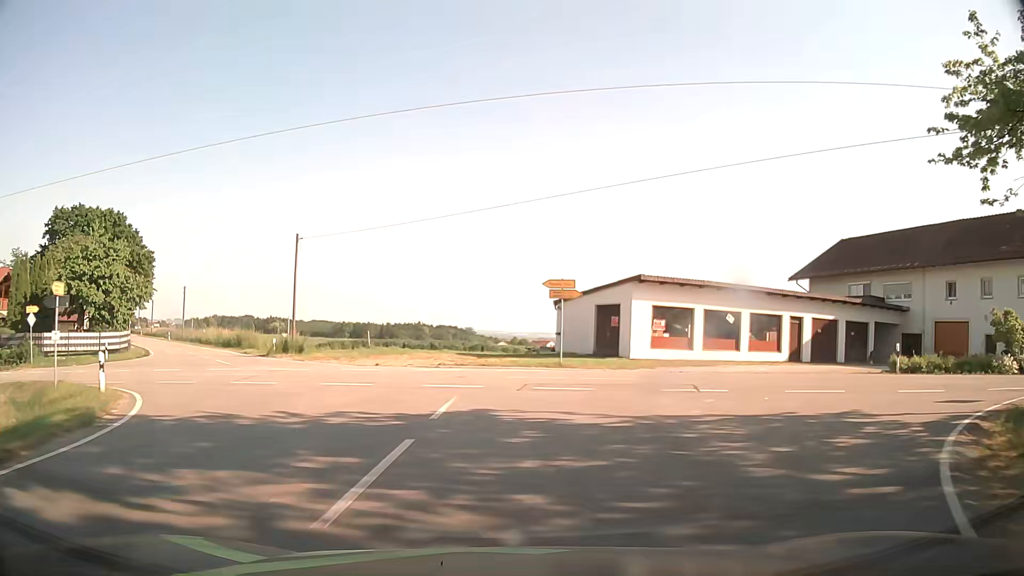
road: tertiary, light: Day
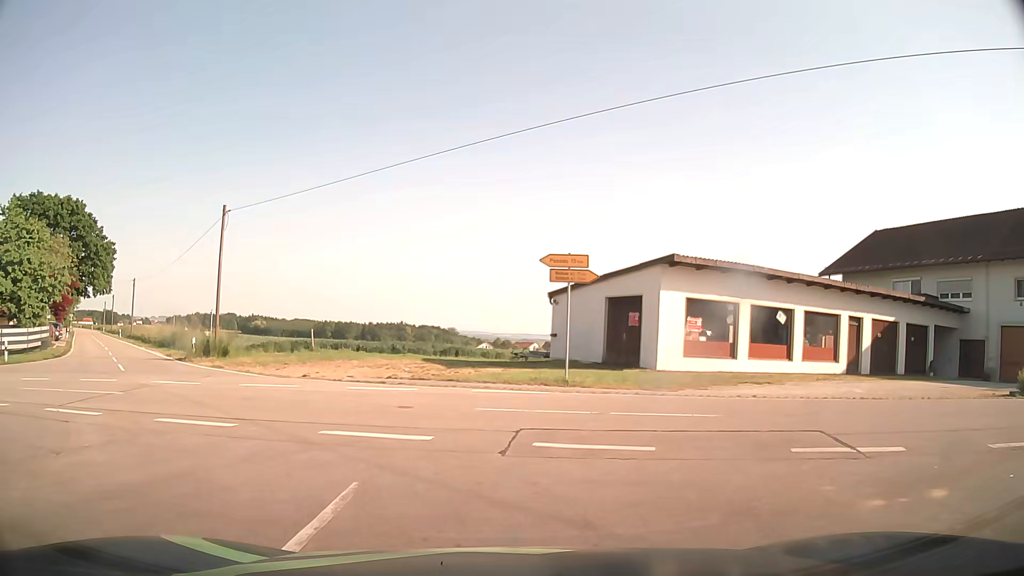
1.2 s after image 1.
(+0.1, +8.1) m; +2°
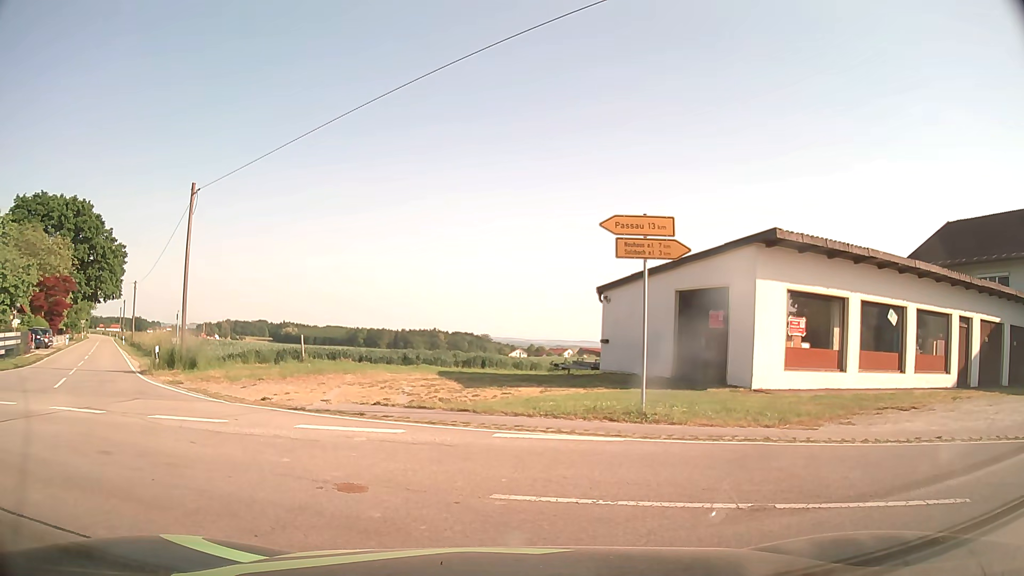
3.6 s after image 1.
(0.0, +5.8) m; -2°
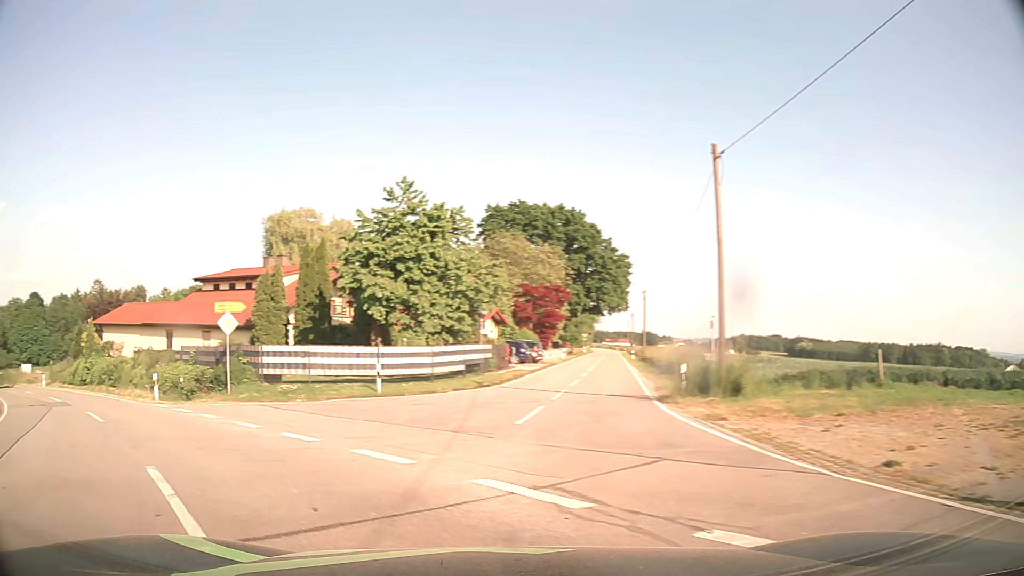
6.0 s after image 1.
(-2.5, +6.9) m; -43°
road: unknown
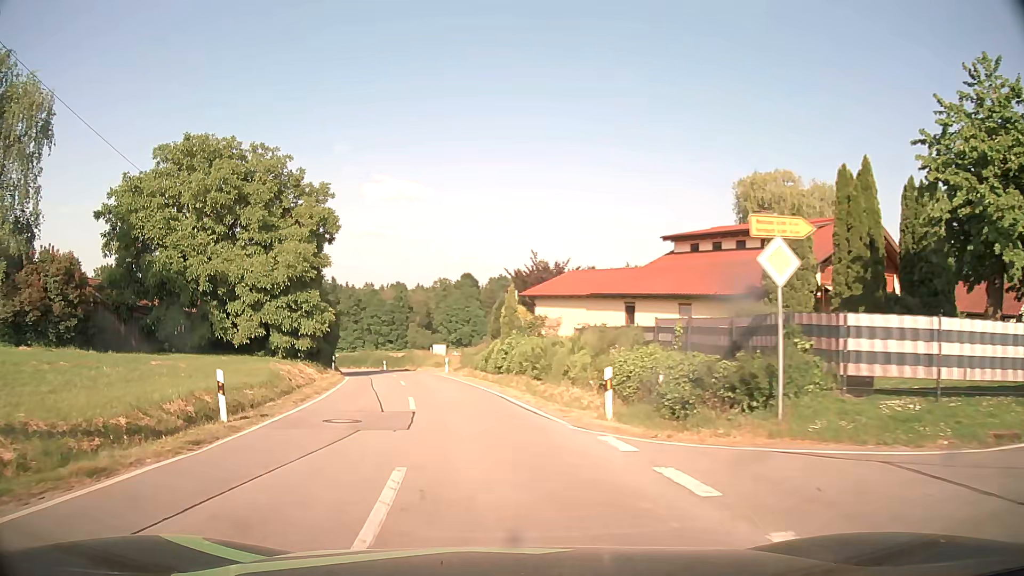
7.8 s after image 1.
(-5.9, +12.3) m; -41°
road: tertiary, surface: asphalt
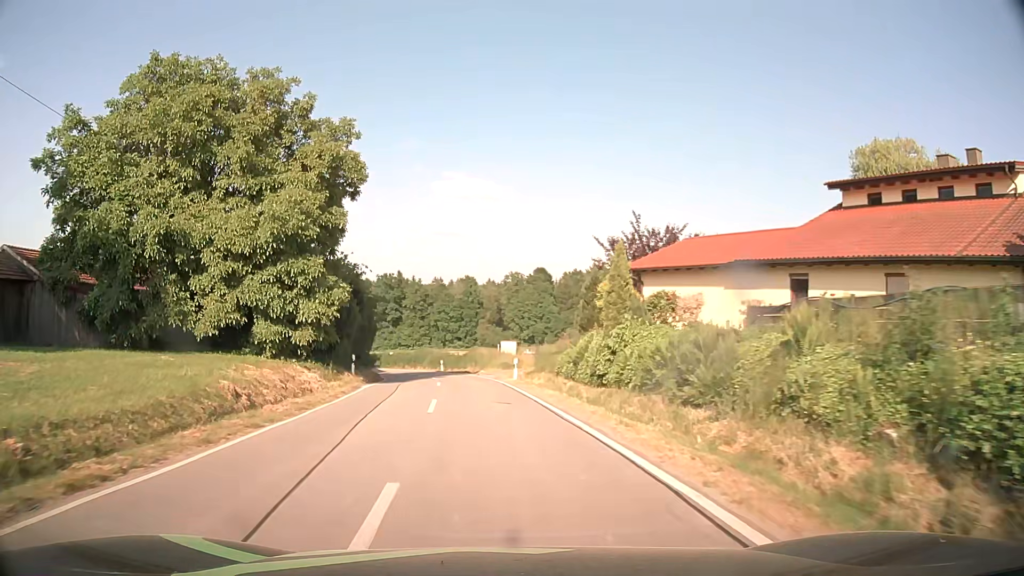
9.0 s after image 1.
(-0.9, +13.8) m; -6°
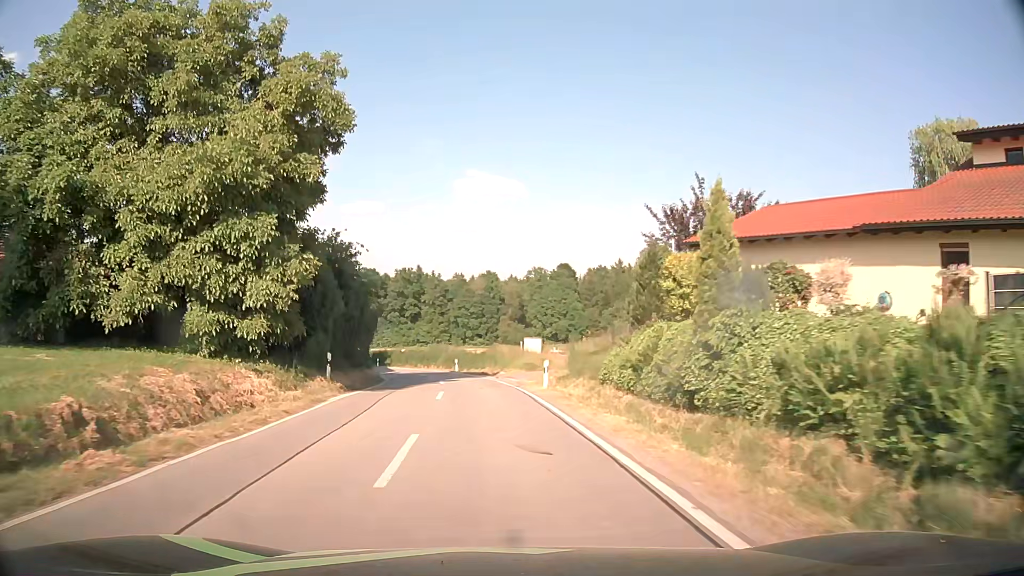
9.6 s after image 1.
(-0.2, +8.2) m; -2°
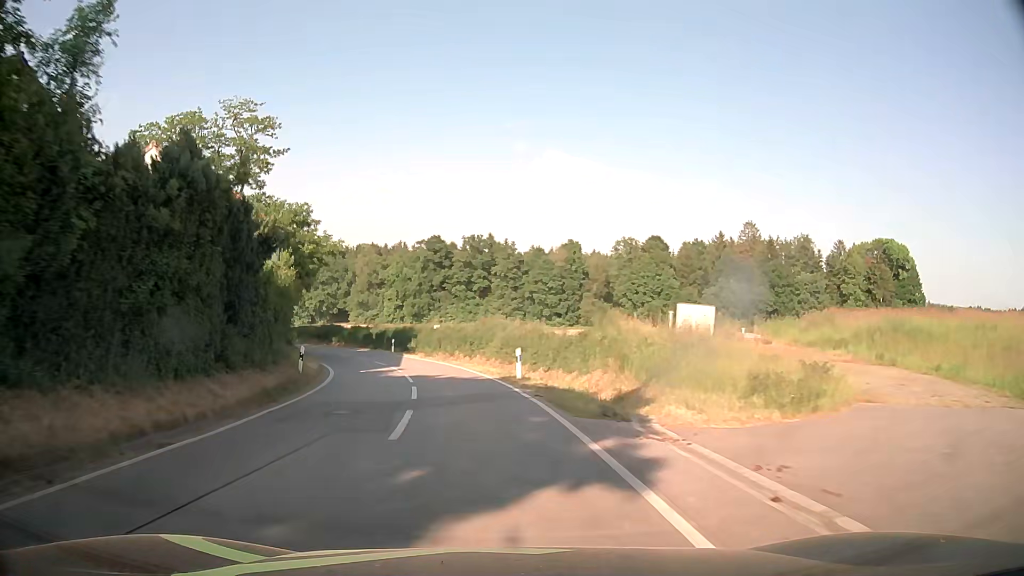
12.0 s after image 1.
(-1.7, +33.2) m; -6°
(0, +10) (-1, +20) (-3, +30) (-6, +39) (-10, +49) (-15, +57) (-20, +66) (-26, +74) (-33, +81) (-39, +89) m
